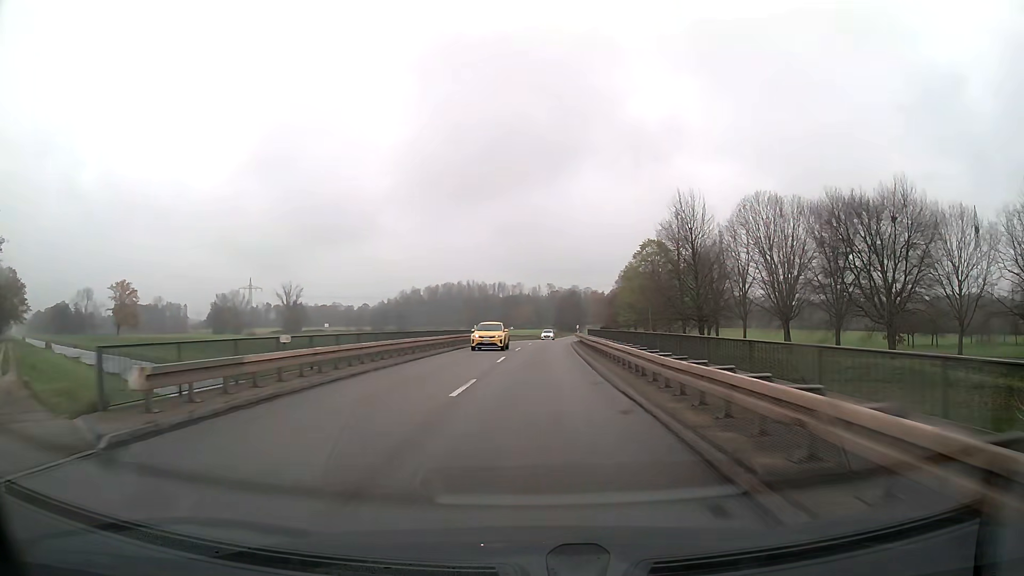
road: secondary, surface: asphalt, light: Day
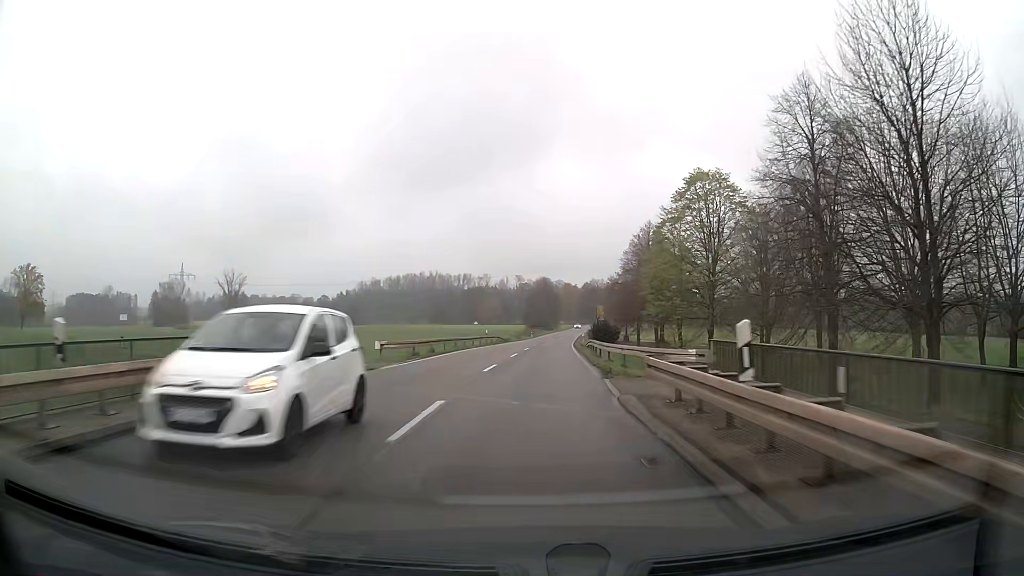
(+0.9, +41.0) m; +3°
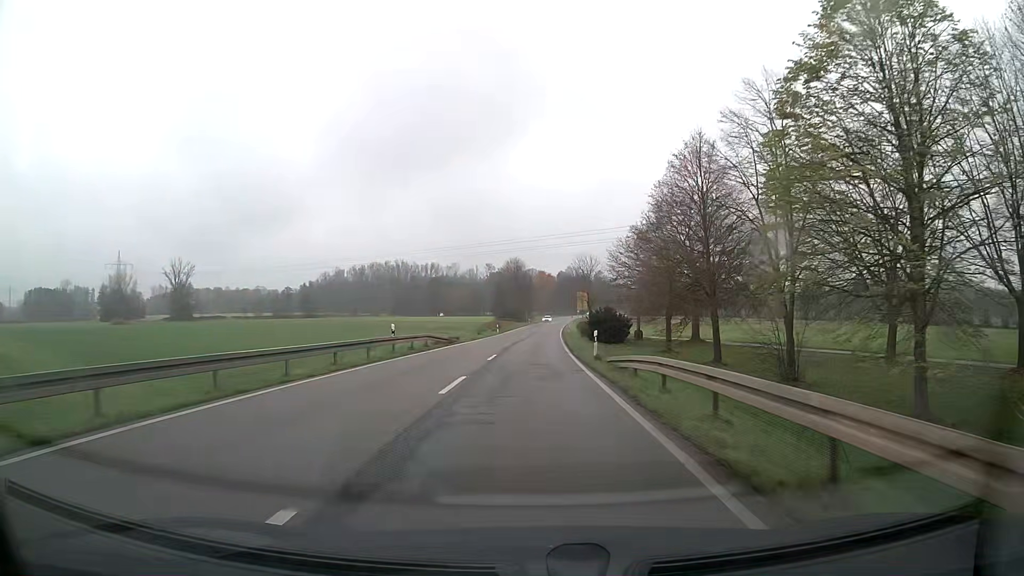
(+0.5, +31.0) m; +2°
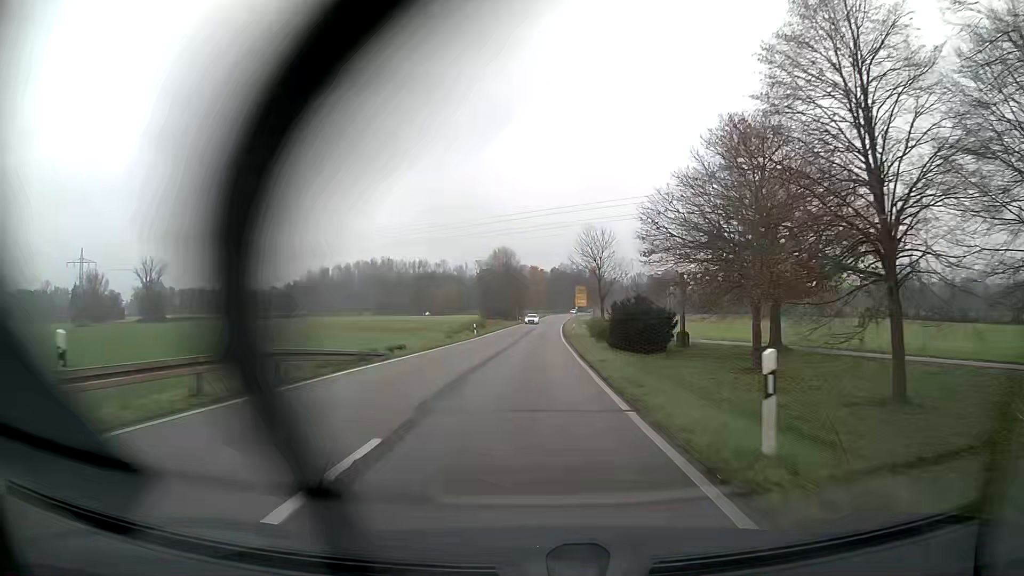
(+0.2, +21.0) m; +1°
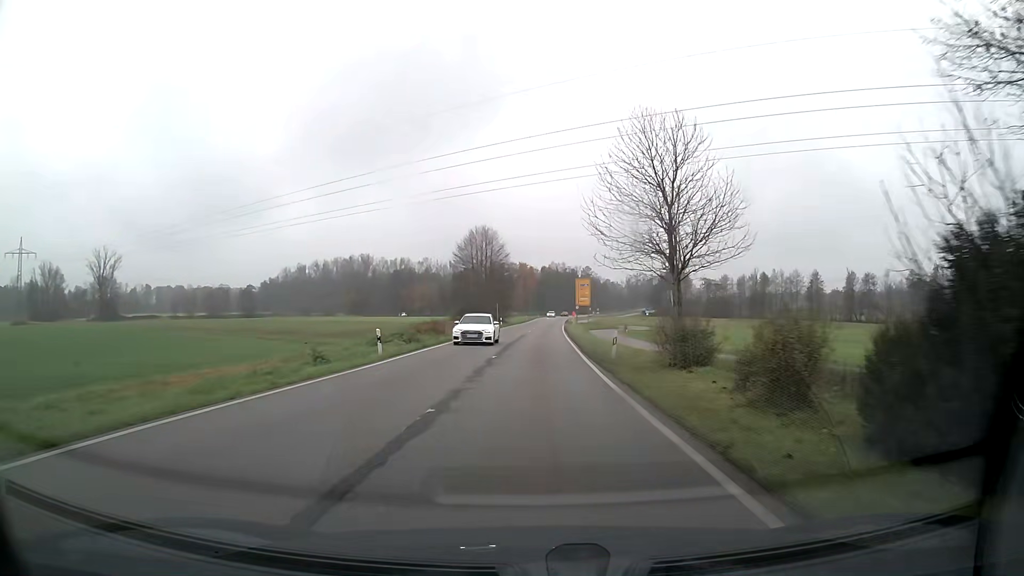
(+0.2, +32.0) m; +1°
